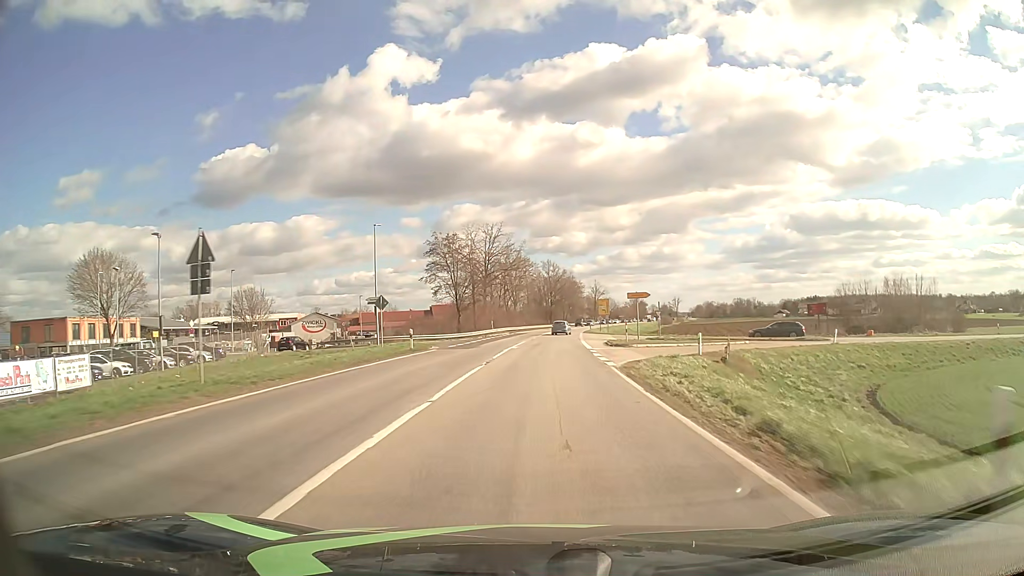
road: primary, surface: asphalt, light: Day
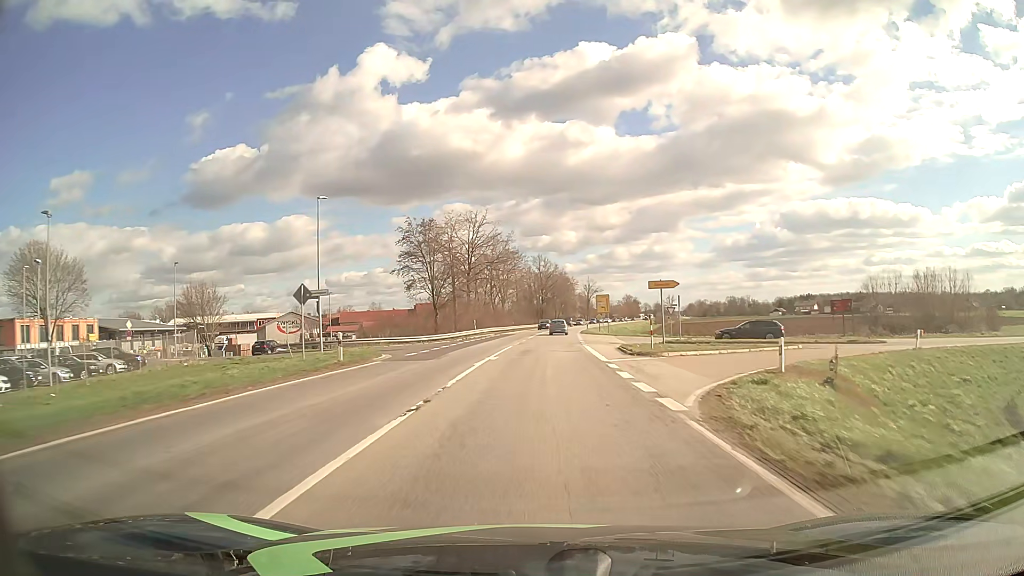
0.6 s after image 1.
(+0.1, +10.8) m; +1°
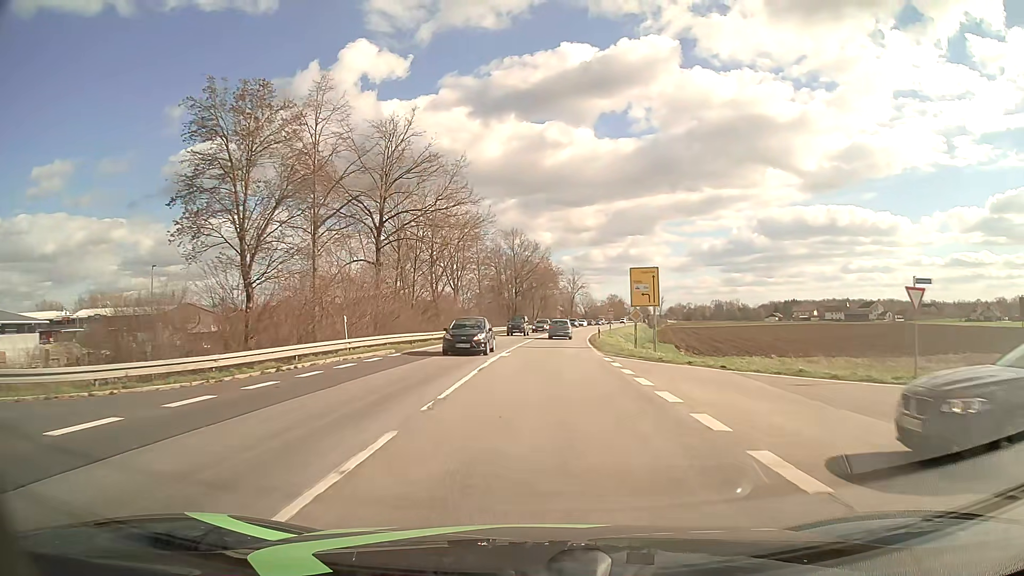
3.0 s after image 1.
(+0.6, +40.0) m; +2°
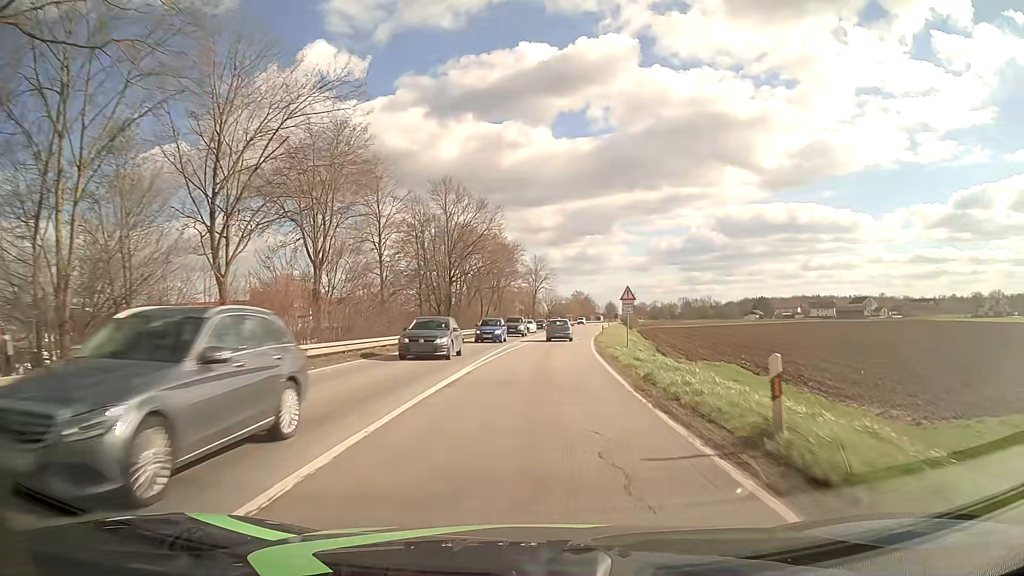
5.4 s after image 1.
(+1.3, +37.6) m; +4°
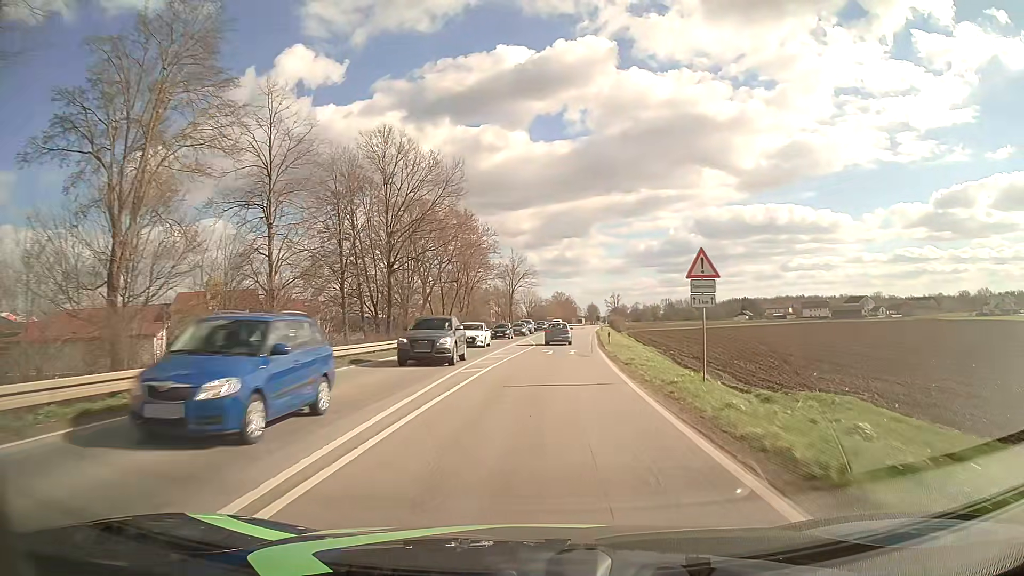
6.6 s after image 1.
(+0.3, +18.8) m; +2°
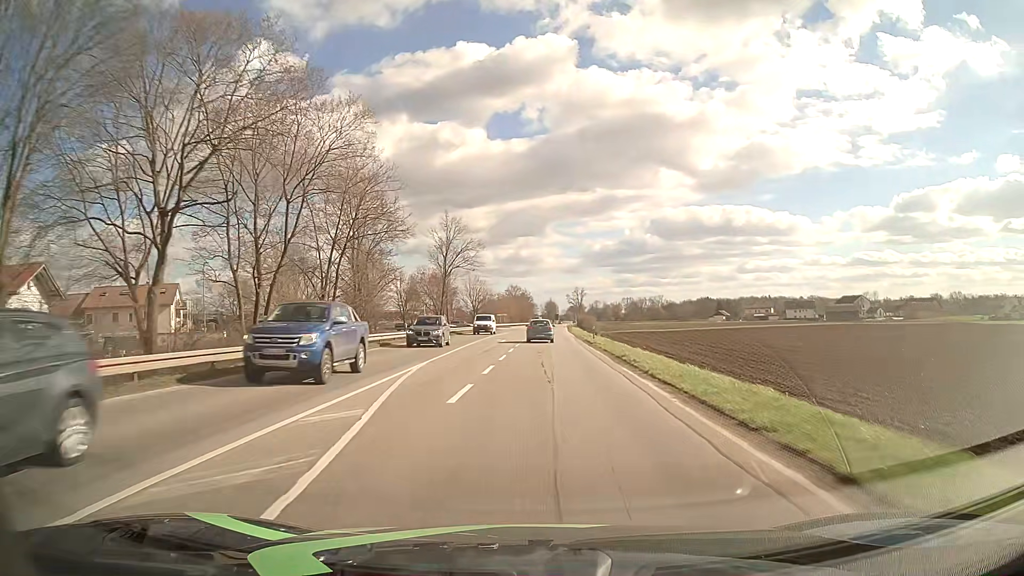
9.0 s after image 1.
(+1.4, +39.7) m; +4°
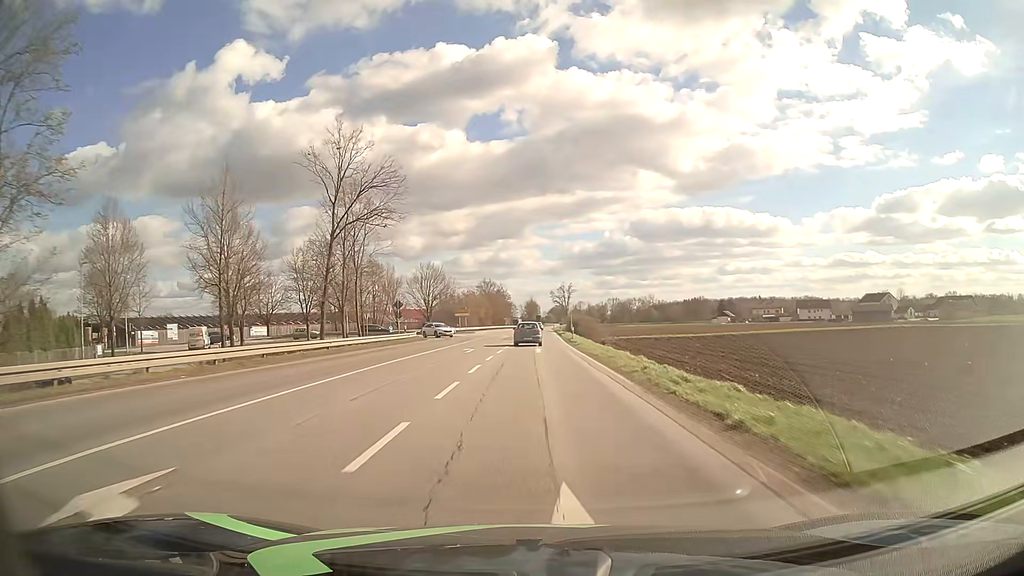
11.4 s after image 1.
(+0.8, +41.4) m; +2°
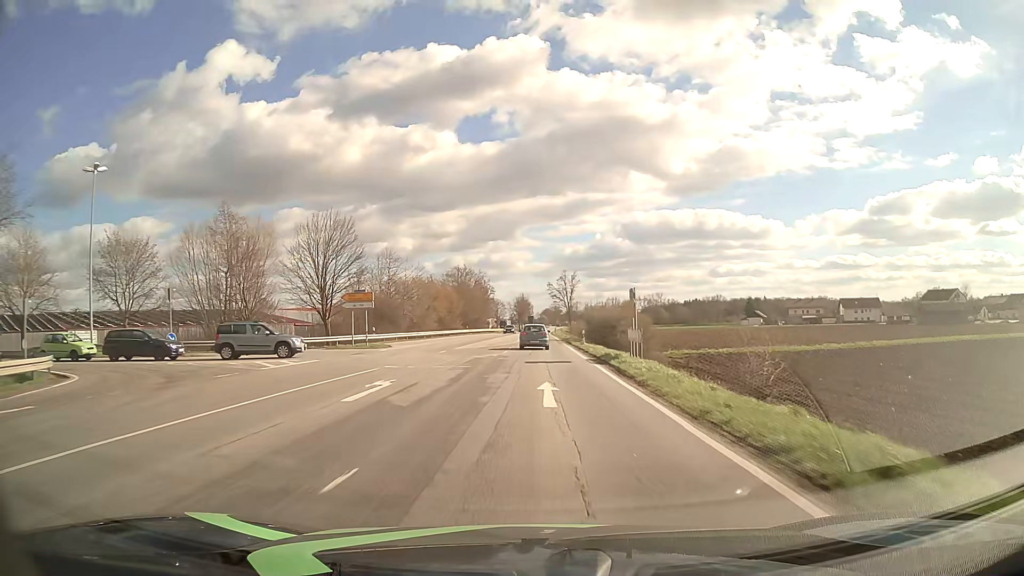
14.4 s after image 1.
(+0.1, +52.7) m; +1°
(0, +10) (0, +20) (0, +30) (0, +40) (0, +50) (+1, +60) (+1, +70) (+1, +80) (+1, +90) (+1, +100) m
